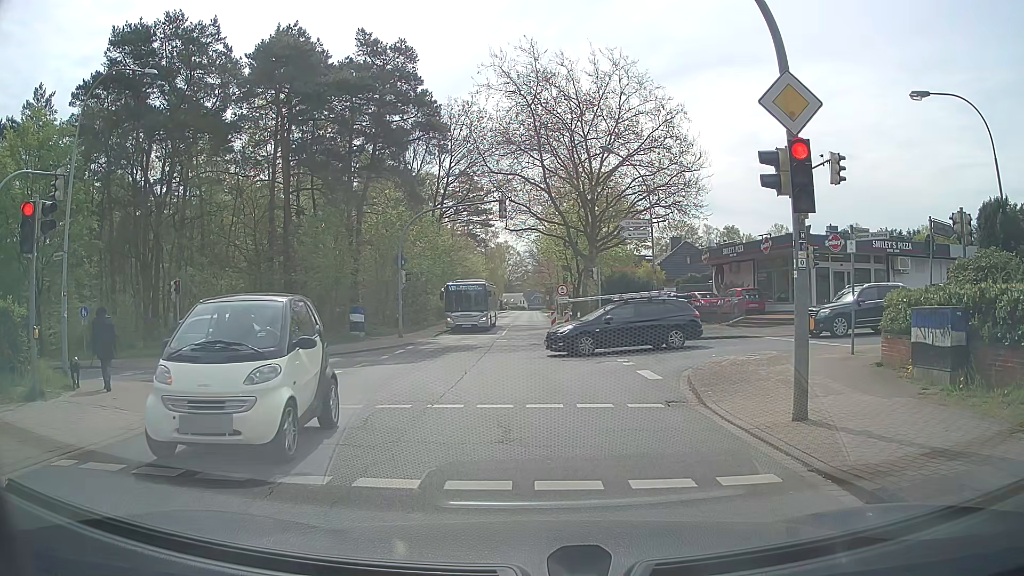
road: tertiary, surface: asphalt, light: Day
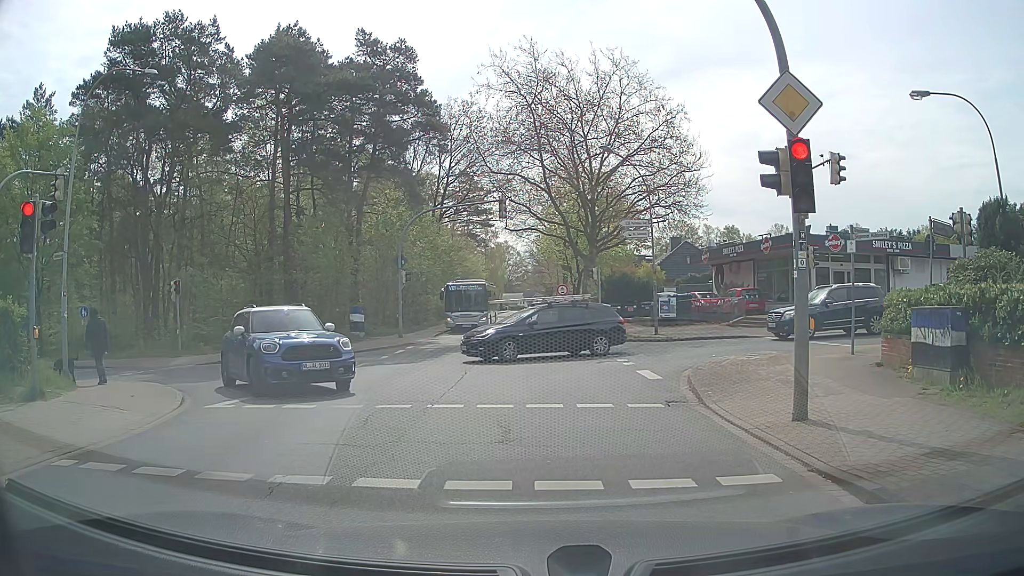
(0.0, 0.0) m; 0°
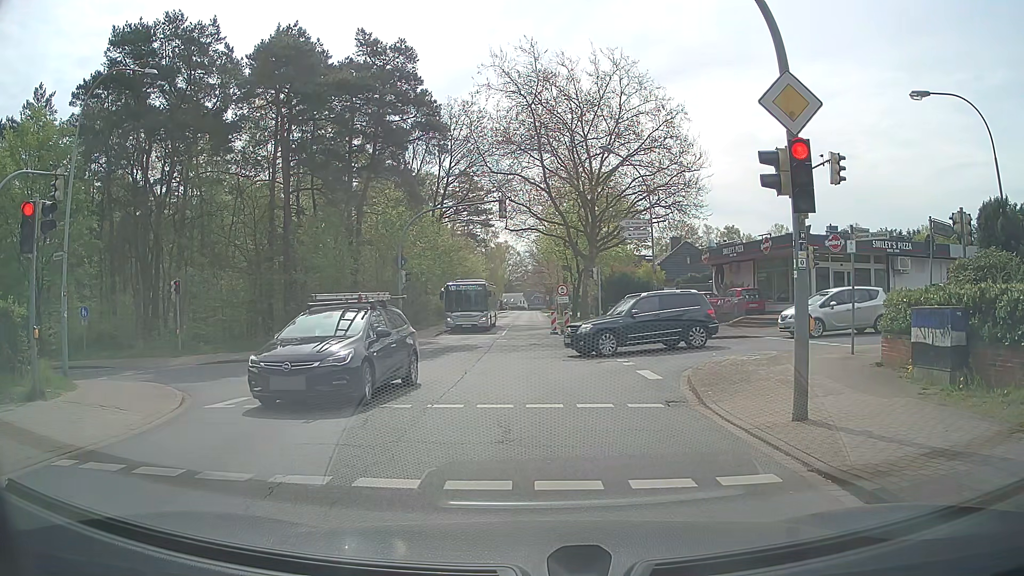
(0.0, 0.0) m; 0°
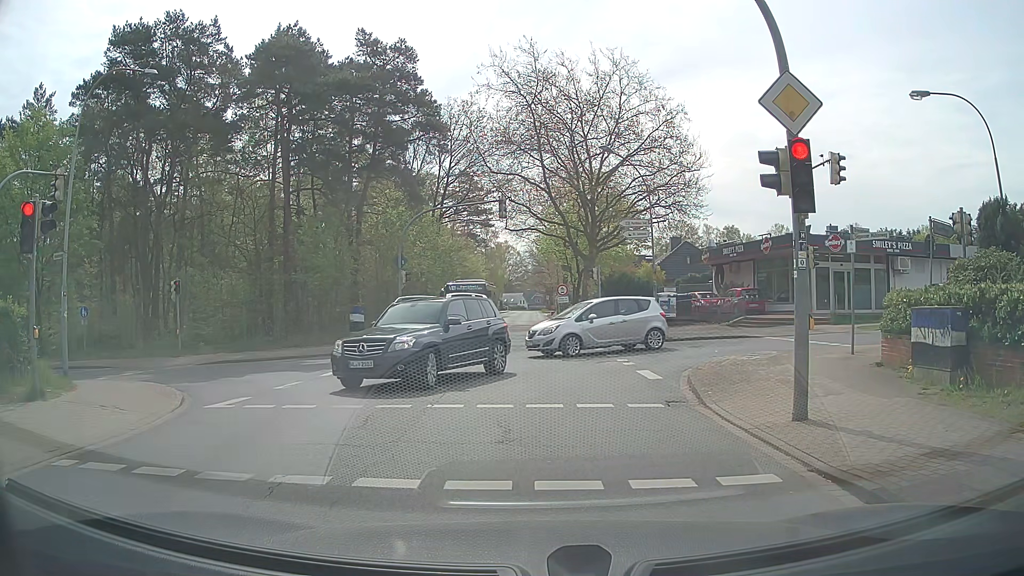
(0.0, 0.0) m; 0°
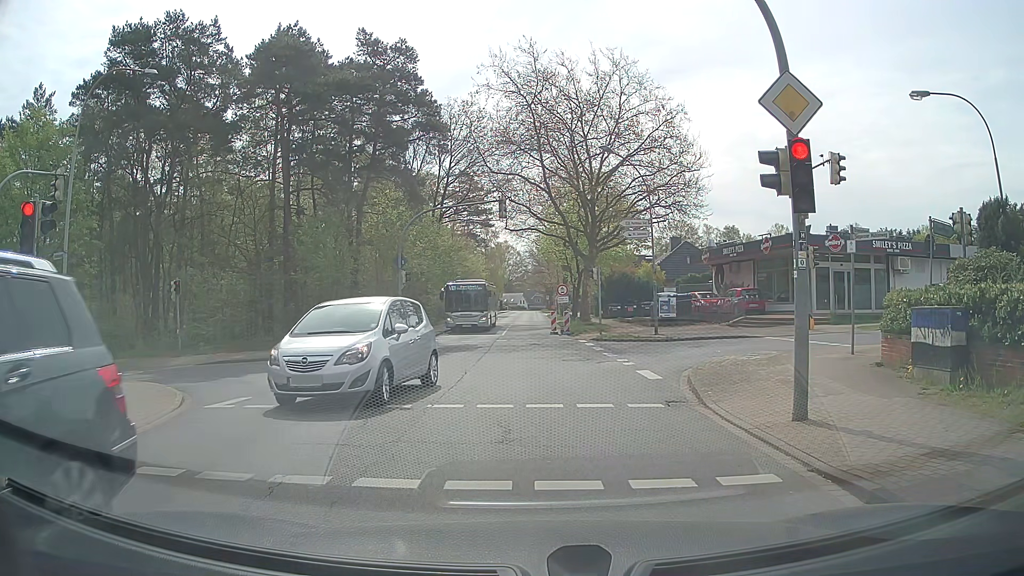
(0.0, 0.0) m; 0°
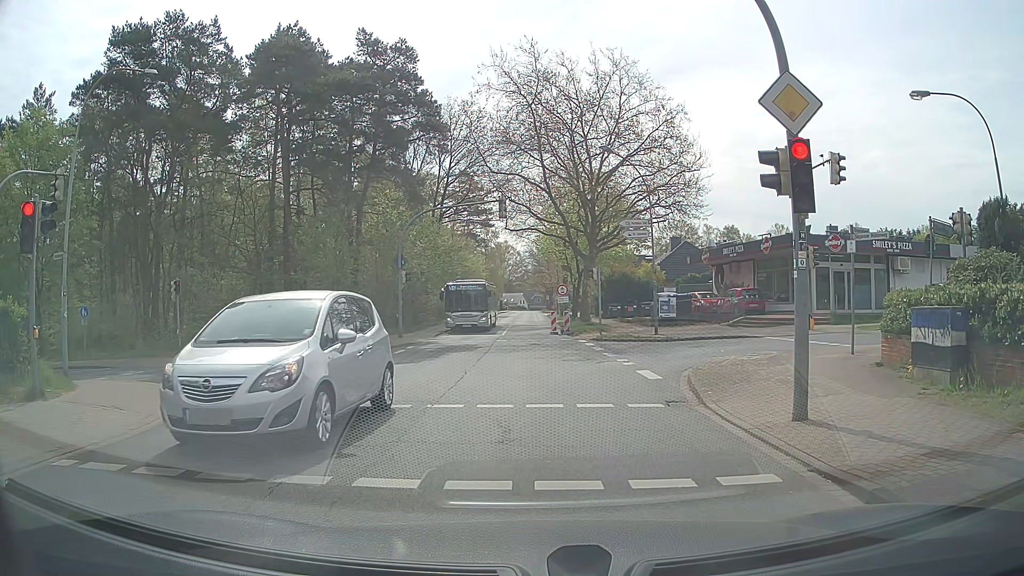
(0.0, 0.0) m; 0°
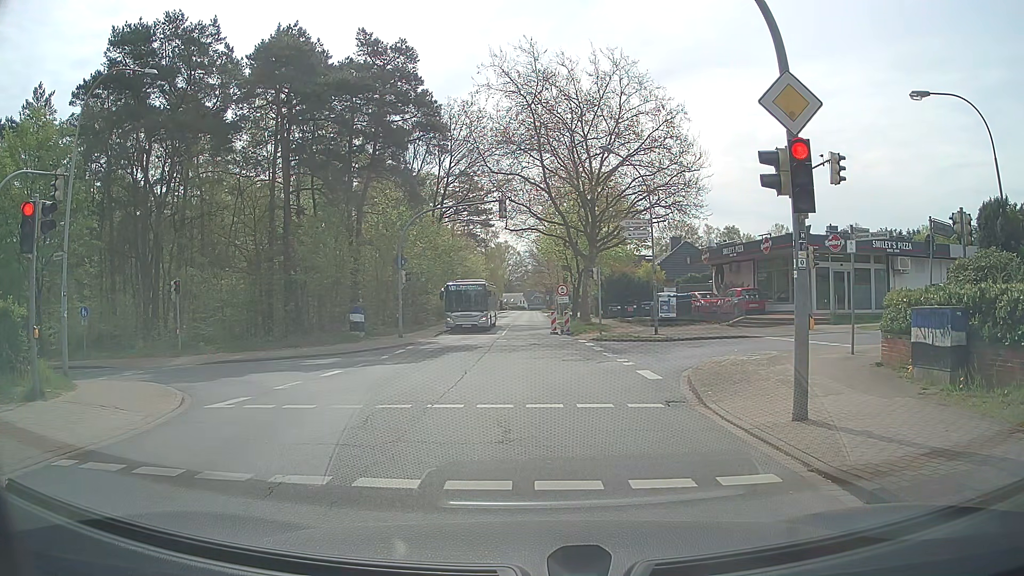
(0.0, 0.0) m; 0°
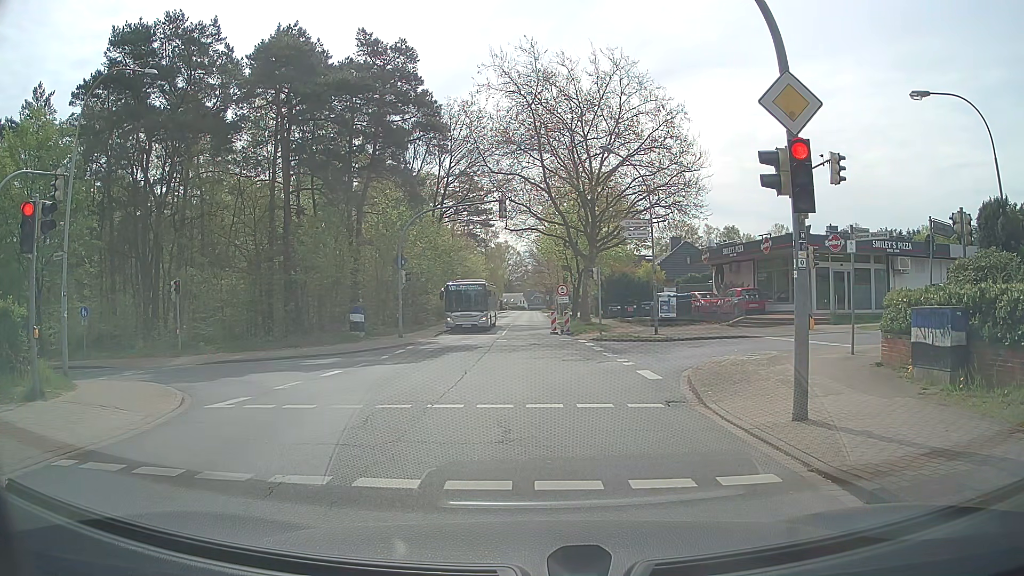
(0.0, 0.0) m; 0°
